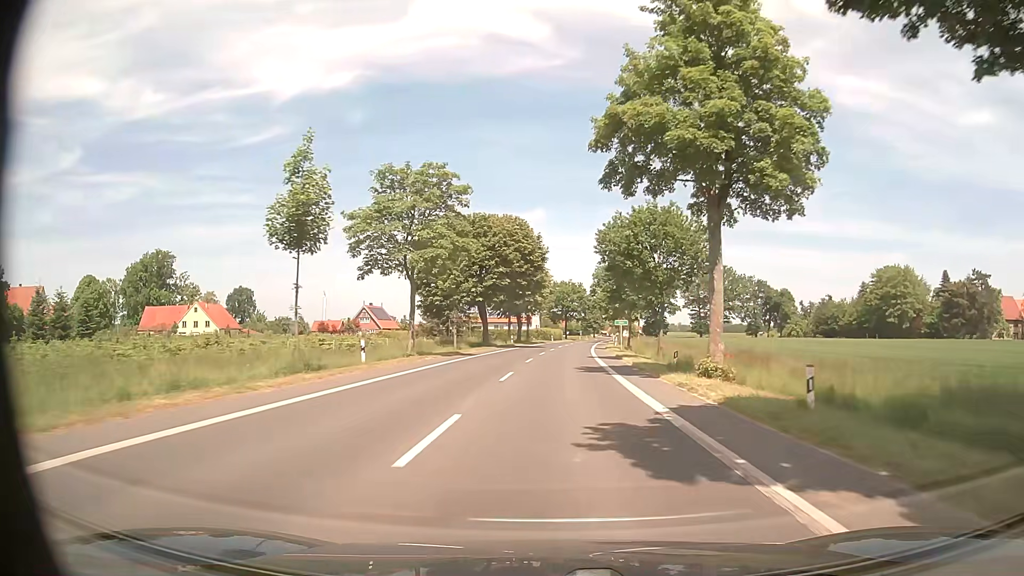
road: tertiary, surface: asphalt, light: Day
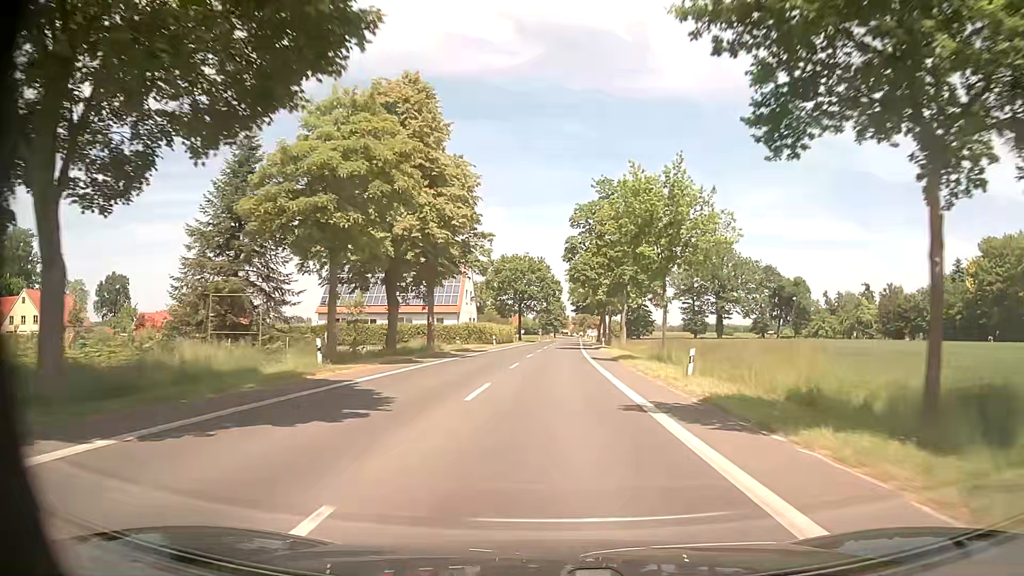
(+1.8, +55.4) m; +4°
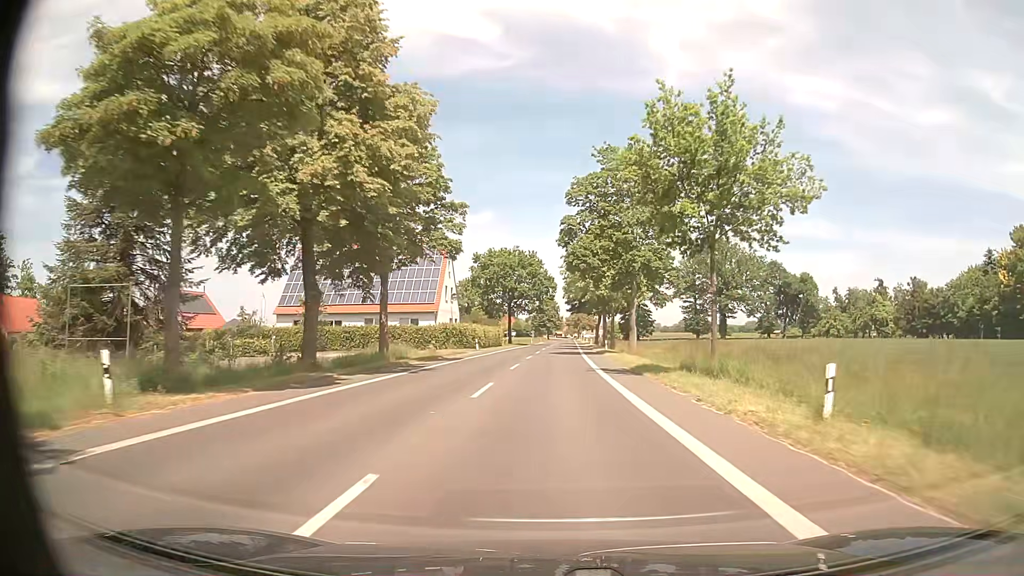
(+0.1, +11.1) m; +1°
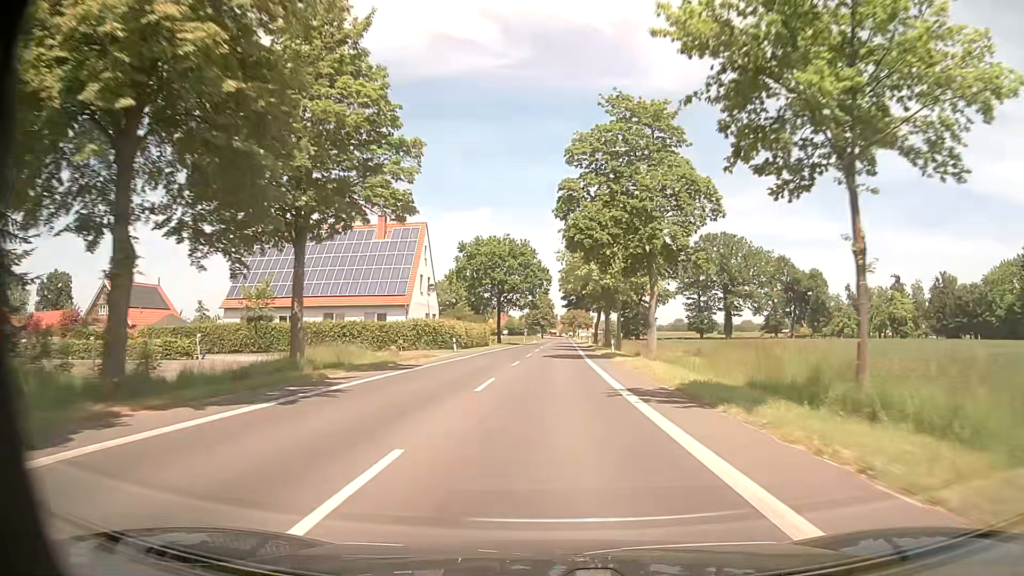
(0.0, +11.1) m; 0°
(0, +10) (0, +20) (0, +30) (0, +40) (+1, +50) (+1, +60) (+1, +70) (+1, +80) (+2, +90) (+2, +100) m
